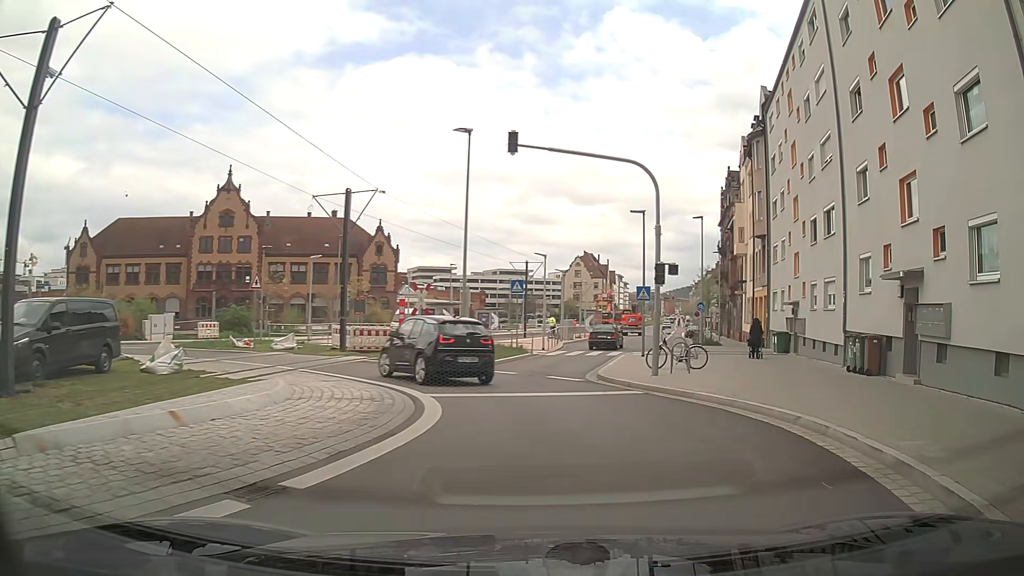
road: secondary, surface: asphalt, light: Day
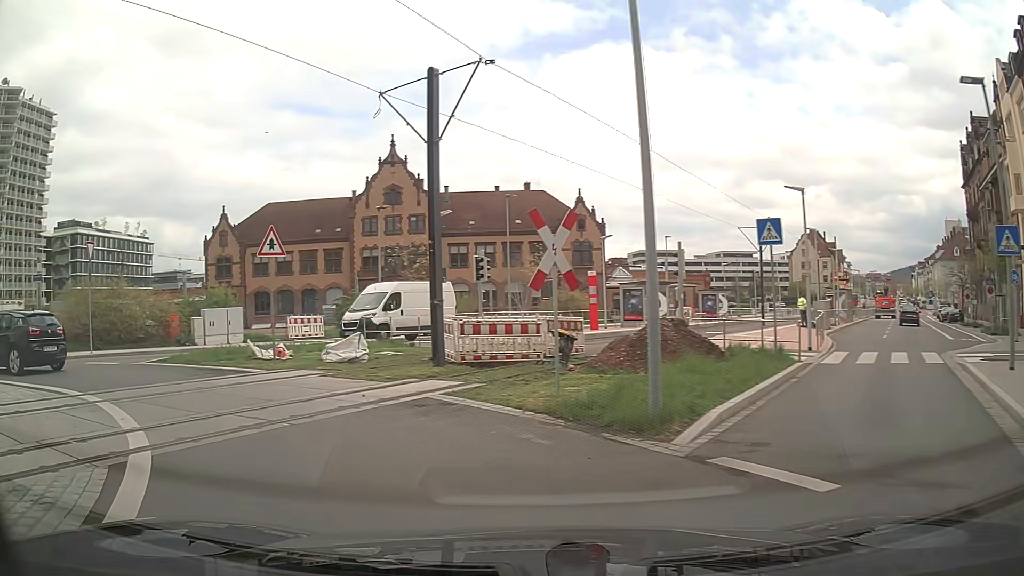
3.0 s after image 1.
(-1.0, +14.8) m; -21°
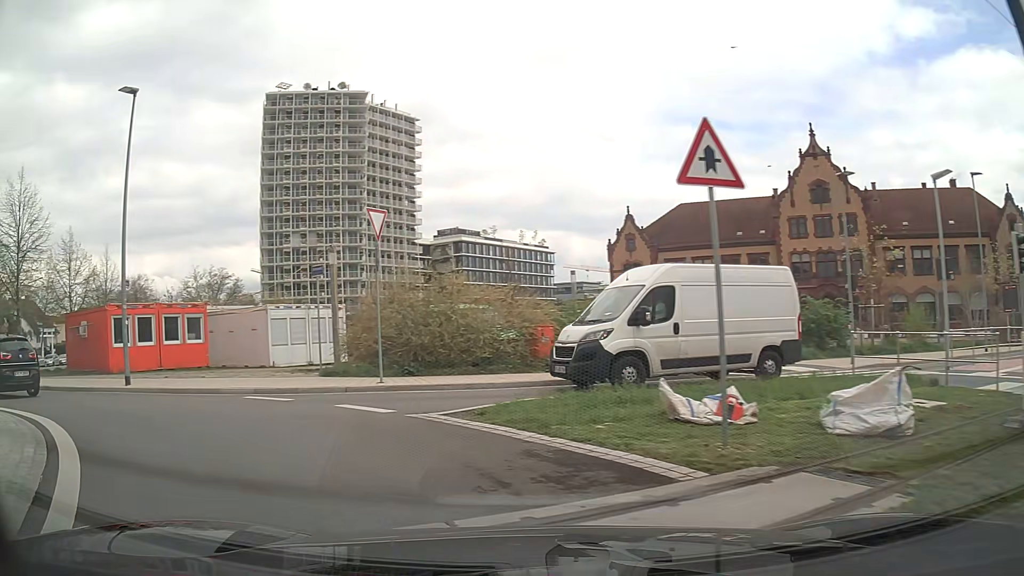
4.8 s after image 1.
(-2.8, +9.2) m; -35°
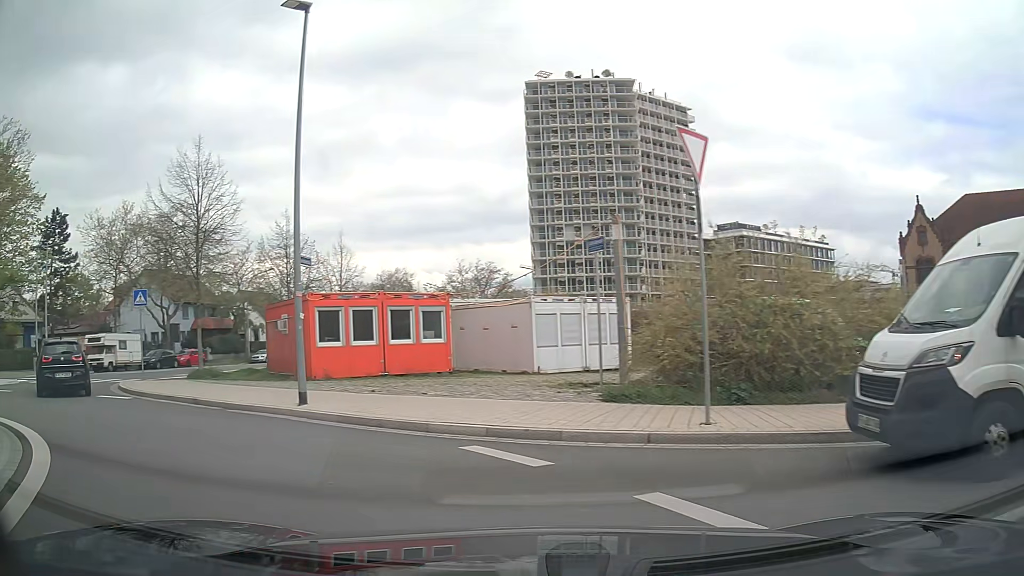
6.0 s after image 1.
(-1.2, +5.9) m; -24°
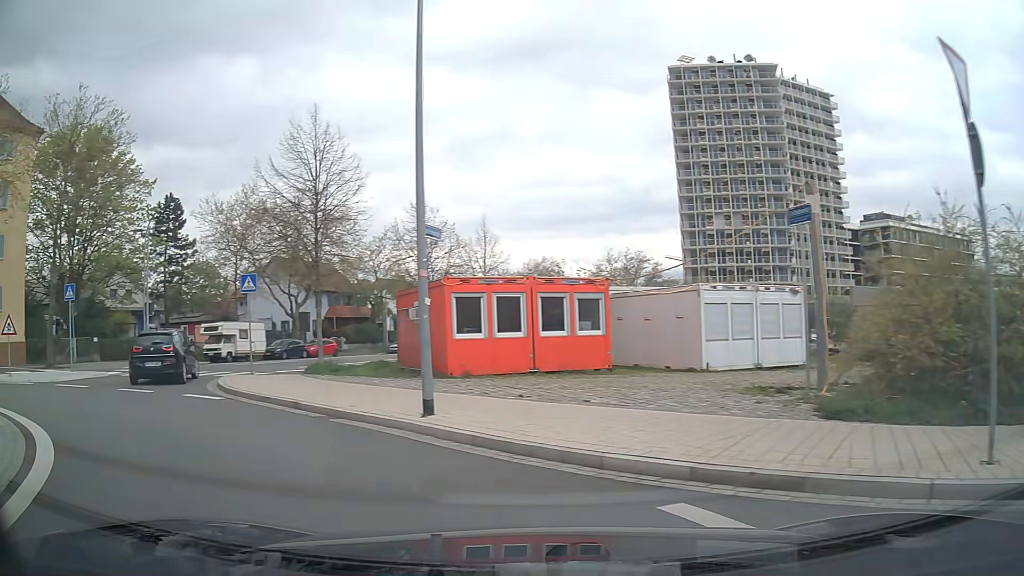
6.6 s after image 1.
(-0.3, +2.9) m; -12°
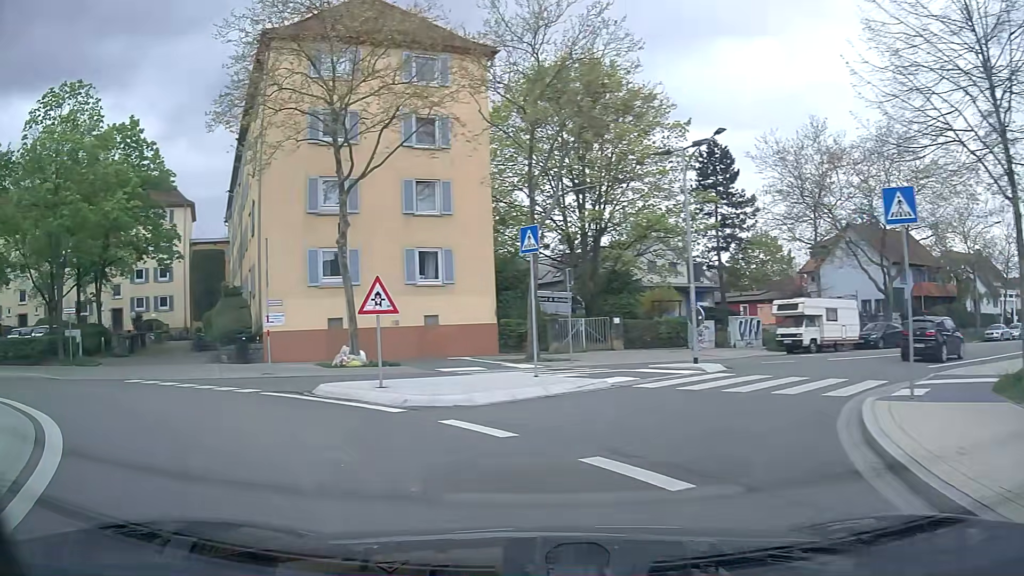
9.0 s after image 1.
(-4.9, +10.9) m; -47°
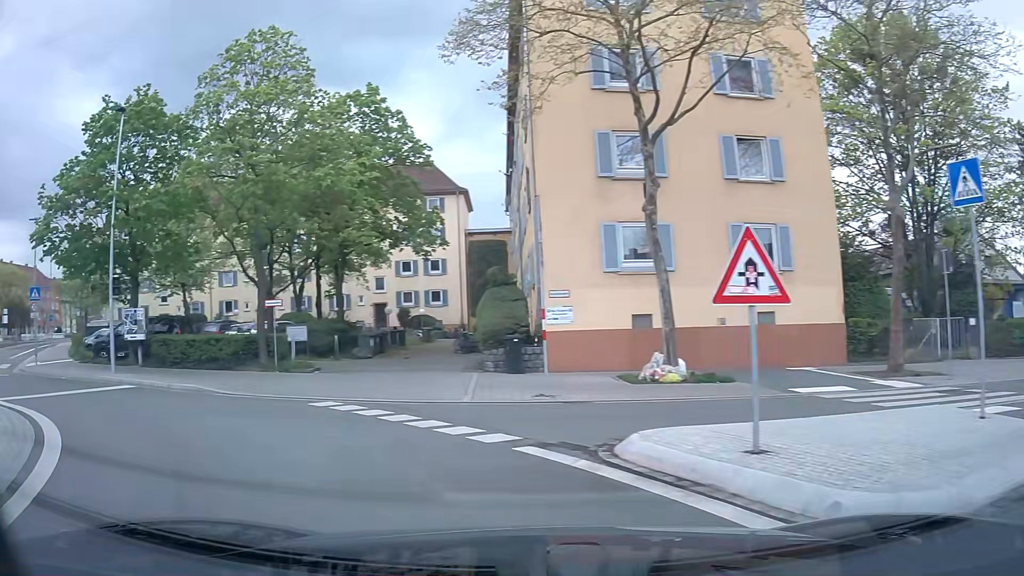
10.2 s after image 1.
(-1.4, +6.3) m; -25°
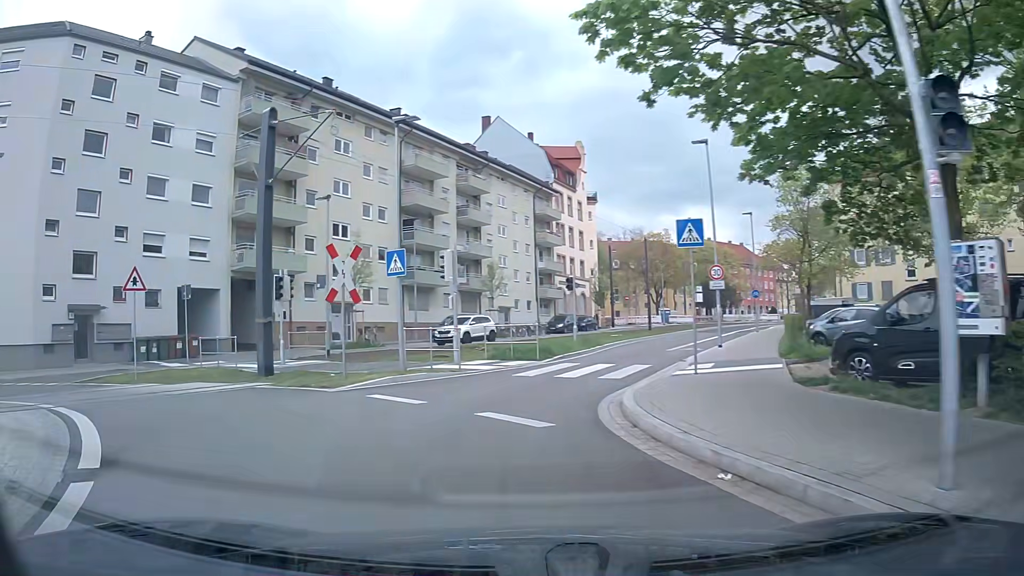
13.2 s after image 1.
(-8.1, +13.0) m; -63°
(-1, +10) (+2, +20) (+5, +29) (+9, +38) (+13, +47) (+17, +57) (+21, +66) (+27, +74) (+33, +82) (+41, +88) m
